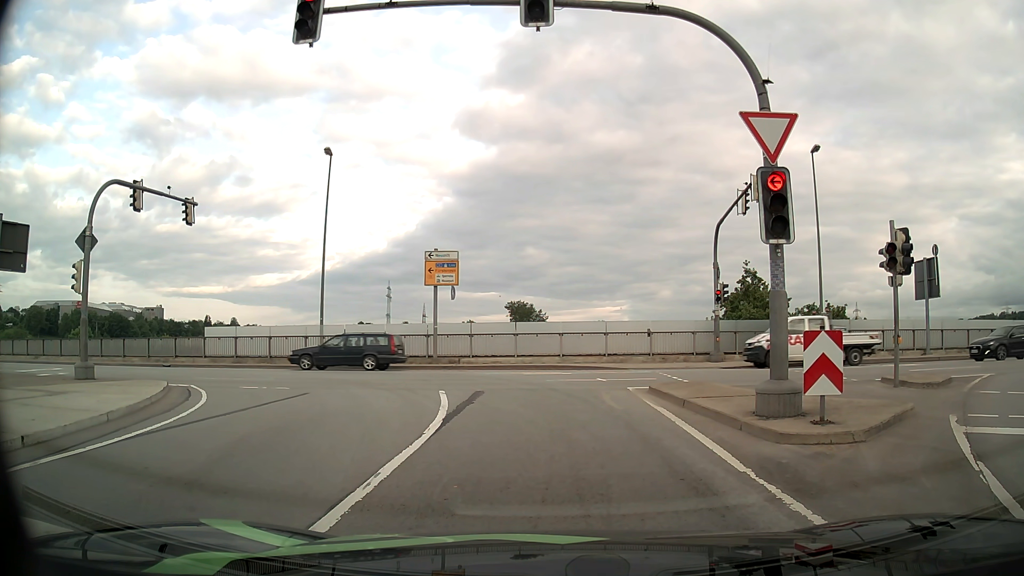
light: Day
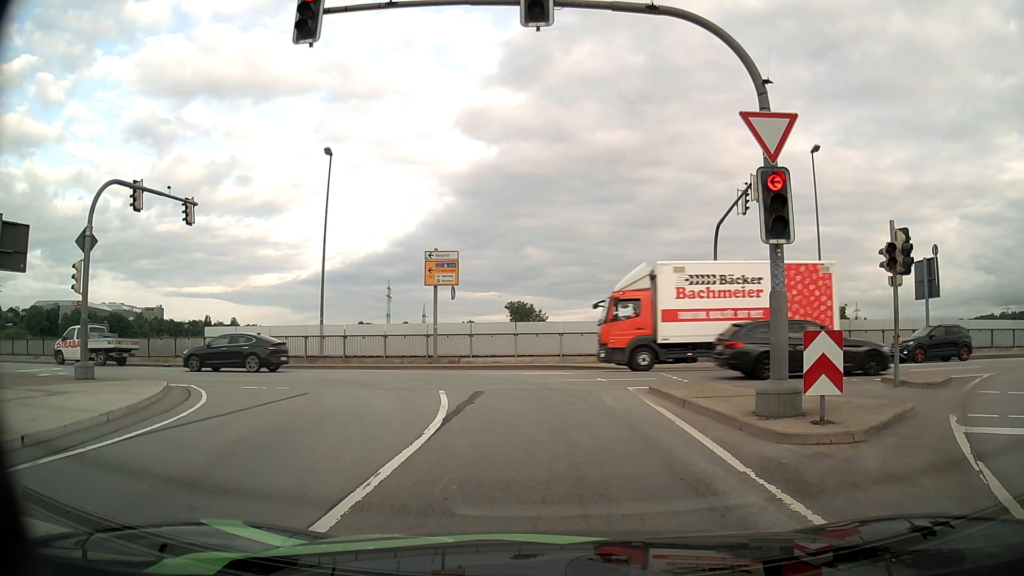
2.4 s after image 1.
(0.0, 0.0) m; 0°
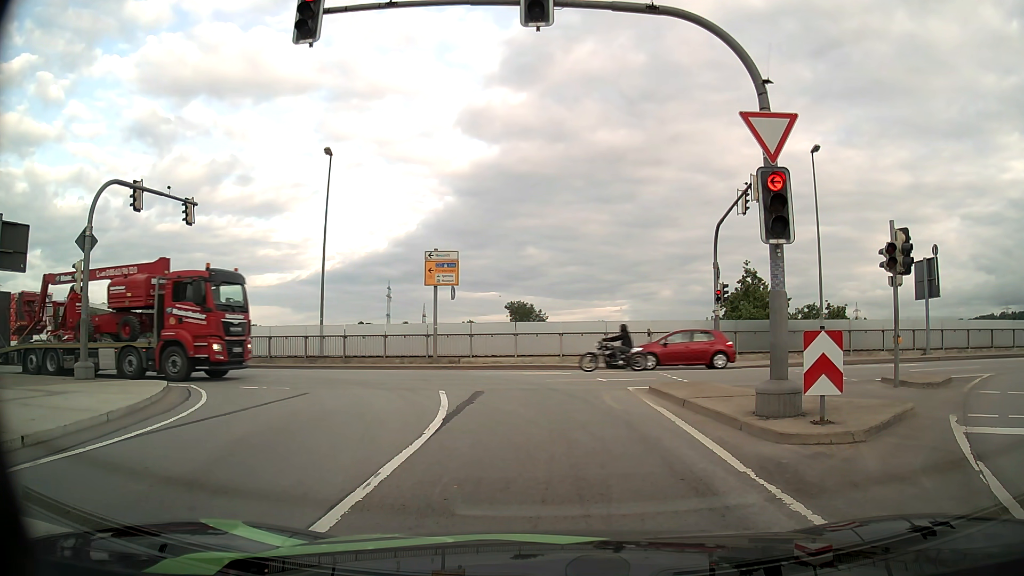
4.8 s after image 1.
(0.0, 0.0) m; 0°
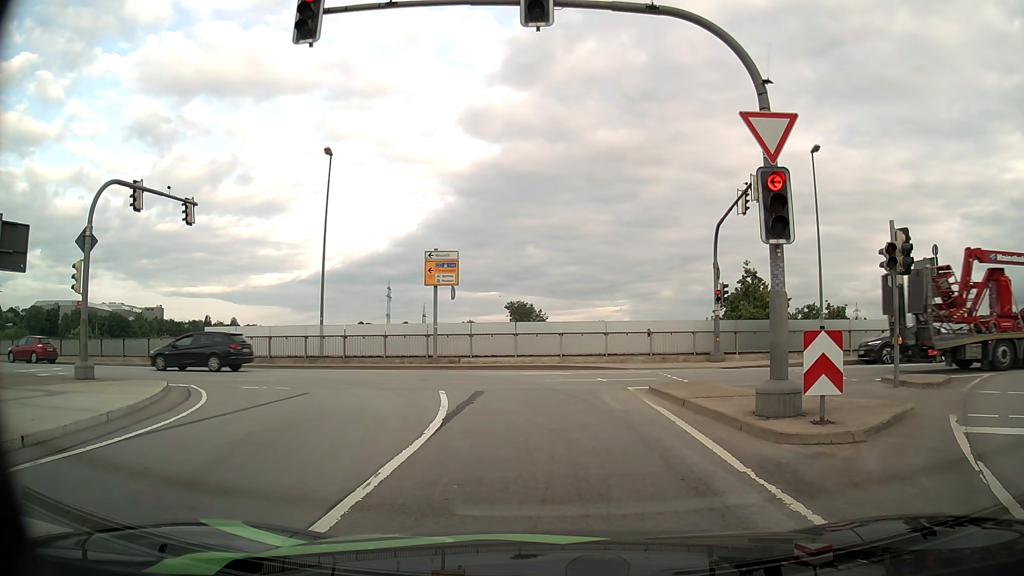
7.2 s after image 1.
(0.0, 0.0) m; 0°
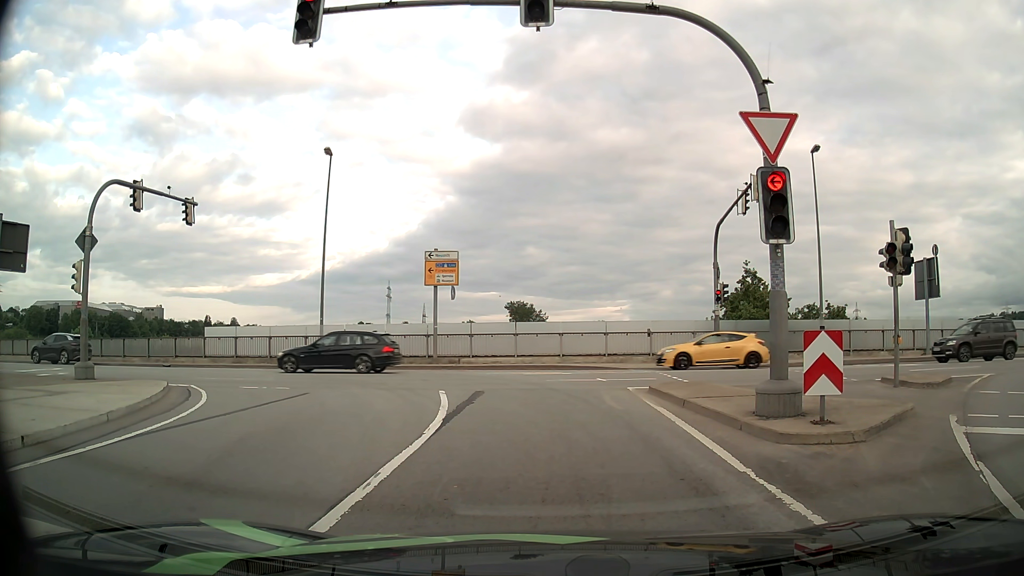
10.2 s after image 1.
(0.0, 0.0) m; 0°
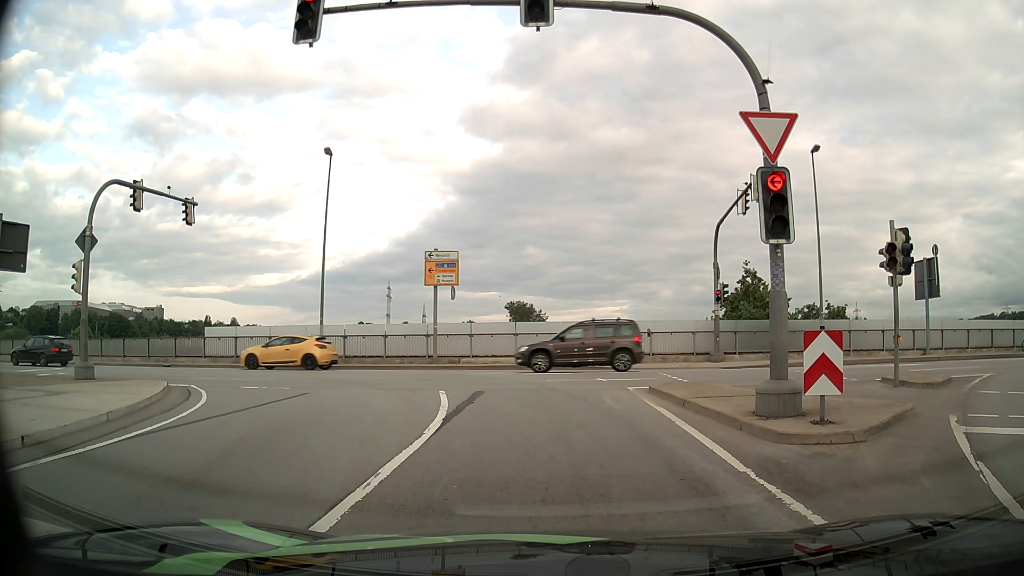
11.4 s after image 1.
(0.0, 0.0) m; 0°
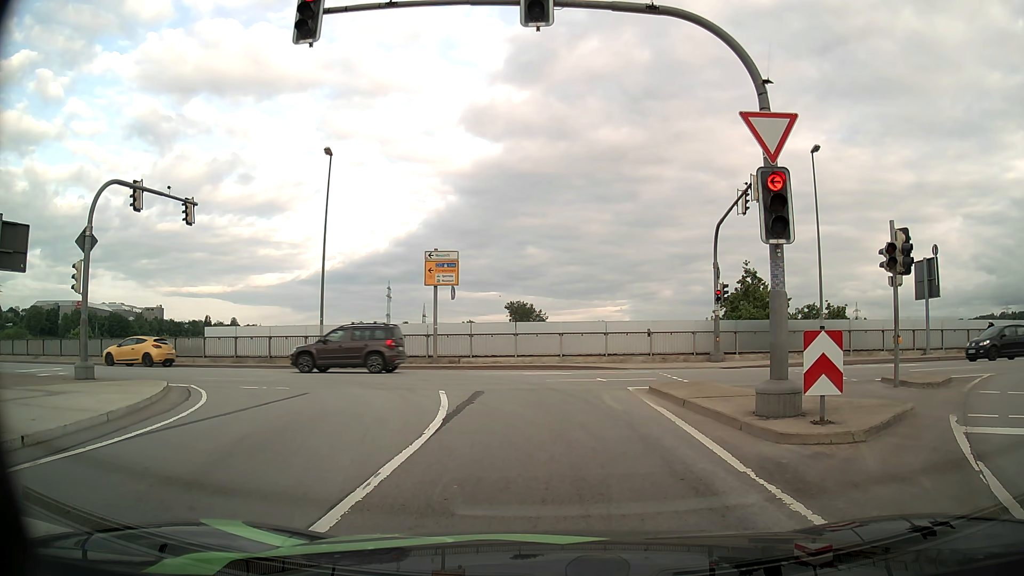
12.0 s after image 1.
(0.0, 0.0) m; 0°
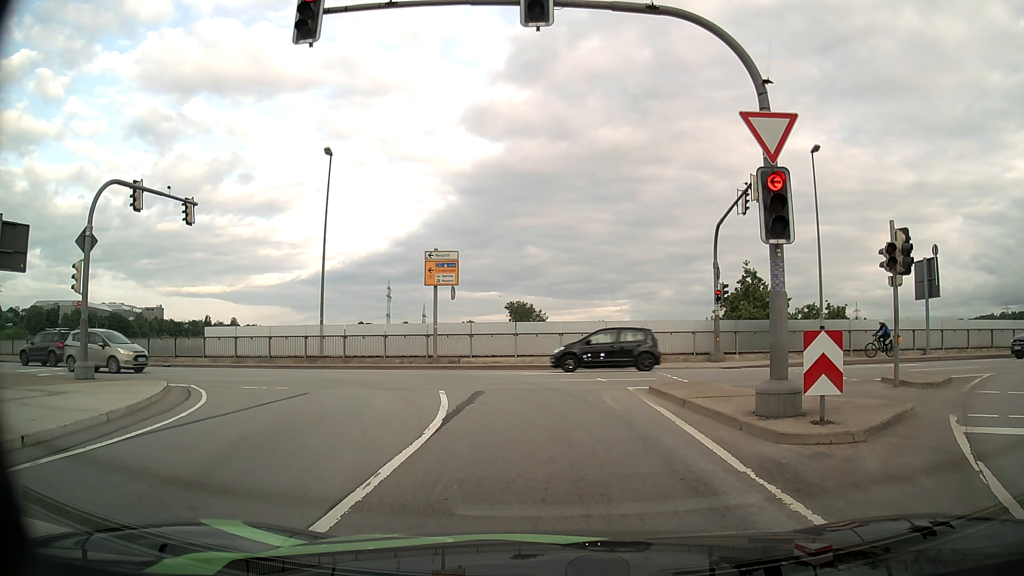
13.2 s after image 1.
(0.0, 0.0) m; 0°
